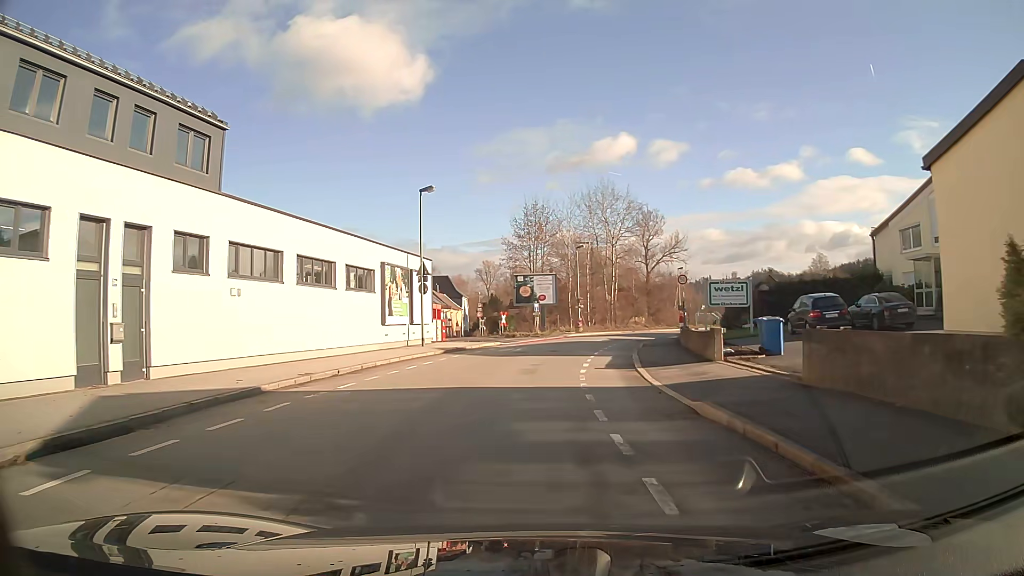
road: primary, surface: asphalt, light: Day
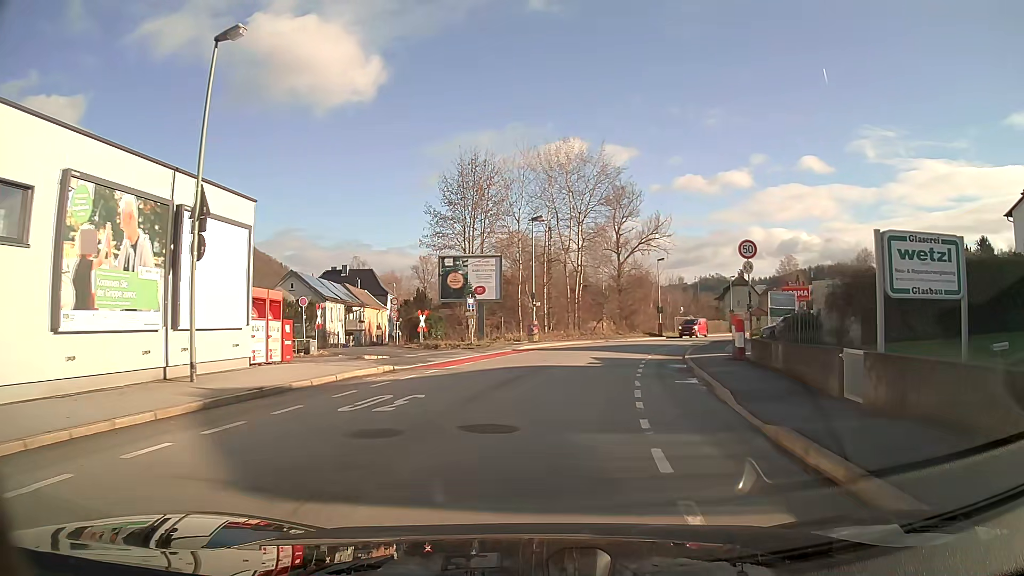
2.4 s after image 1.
(+0.6, +19.5) m; +6°
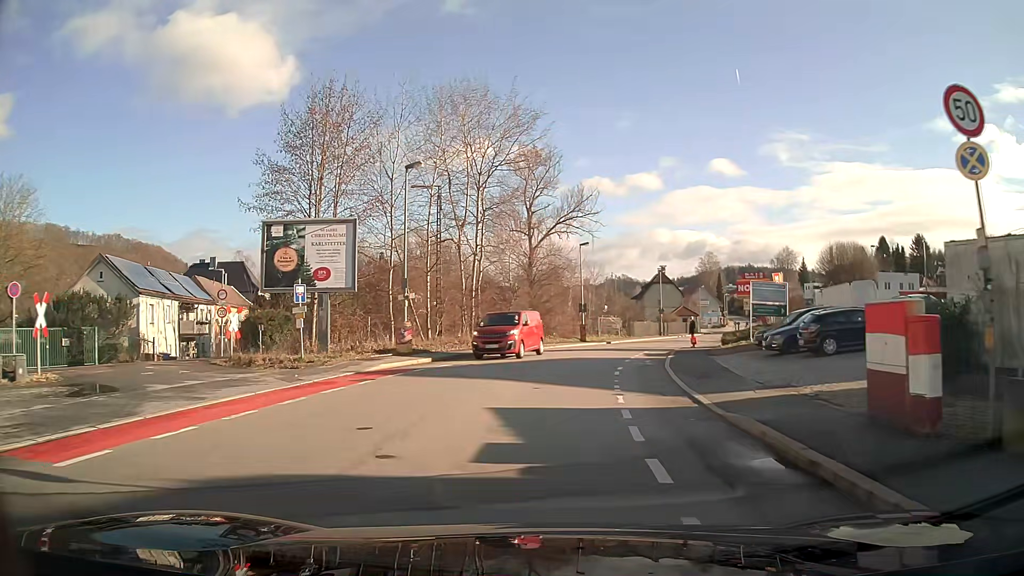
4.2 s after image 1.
(+1.1, +15.0) m; +8°
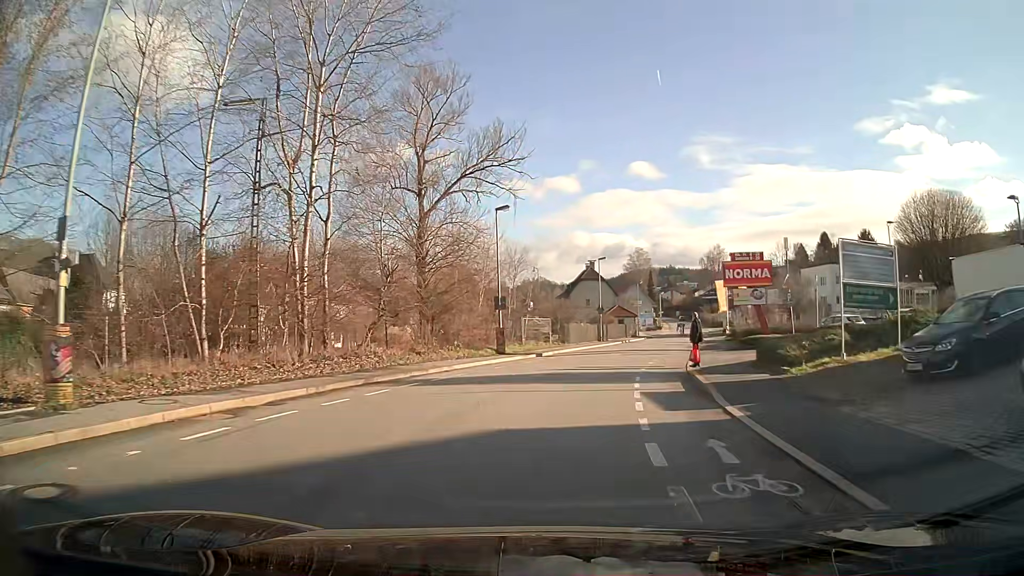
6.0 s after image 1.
(+1.1, +18.1) m; +7°
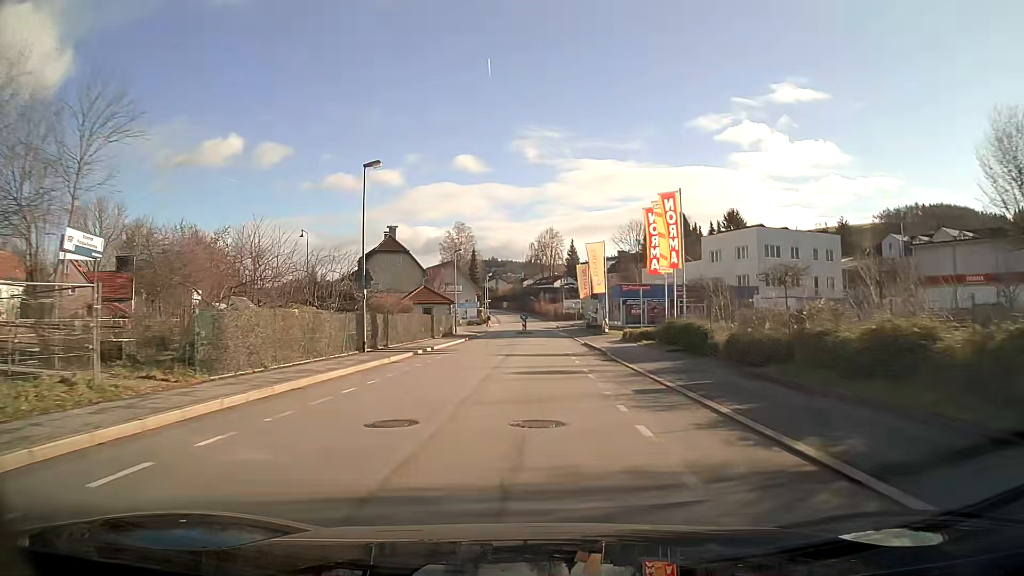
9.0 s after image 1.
(+5.5, +36.8) m; +14°
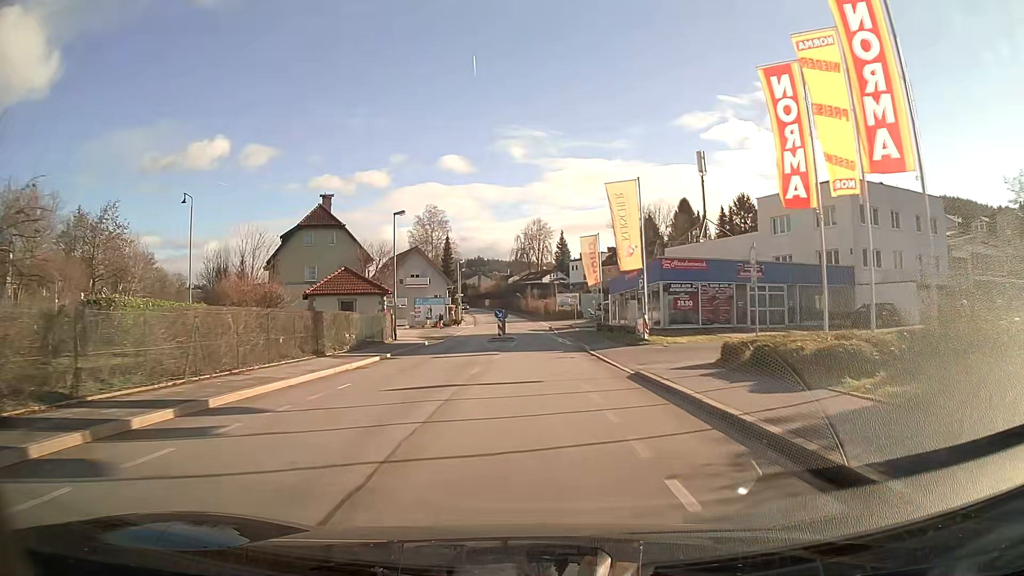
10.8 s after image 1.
(+0.2, +24.1) m; +1°
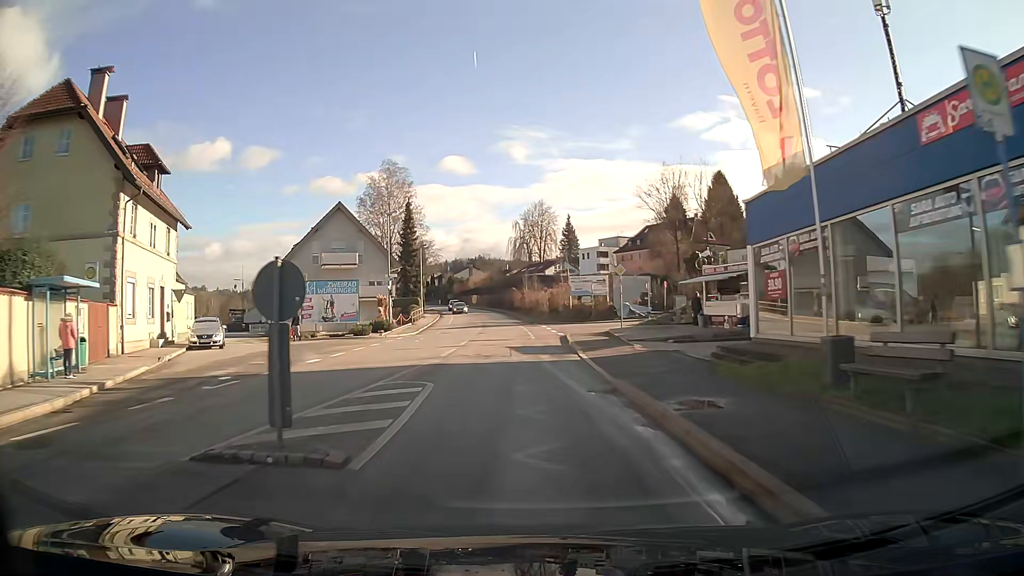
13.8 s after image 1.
(+0.3, +38.7) m; -1°
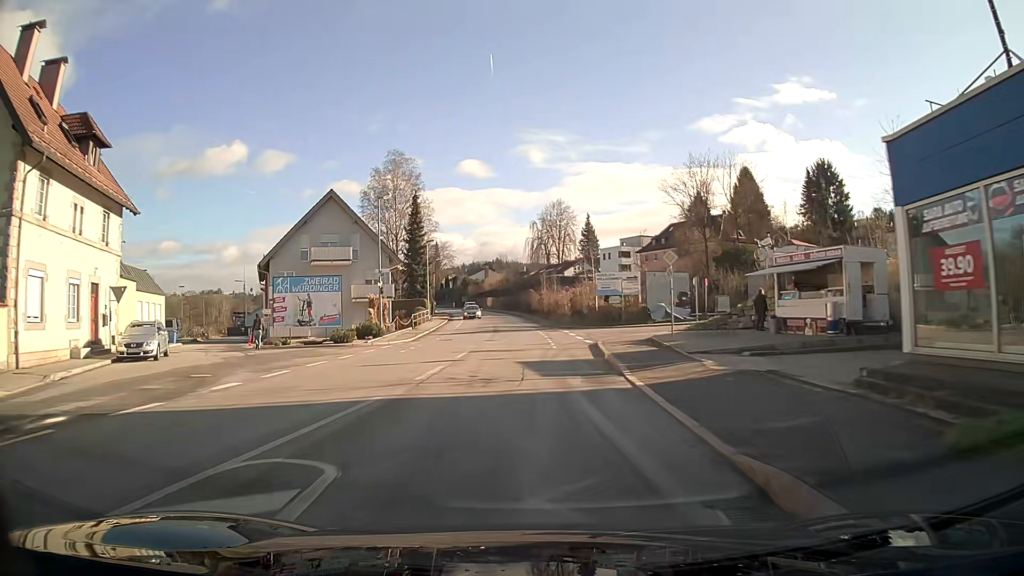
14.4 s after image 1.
(-0.1, +7.6) m; -1°
(0, +10) (0, +20) (0, +30) (-1, +40) (-1, +50) (-2, +60) (-3, +70) (-4, +80) (-5, +90) (-7, +100) m
